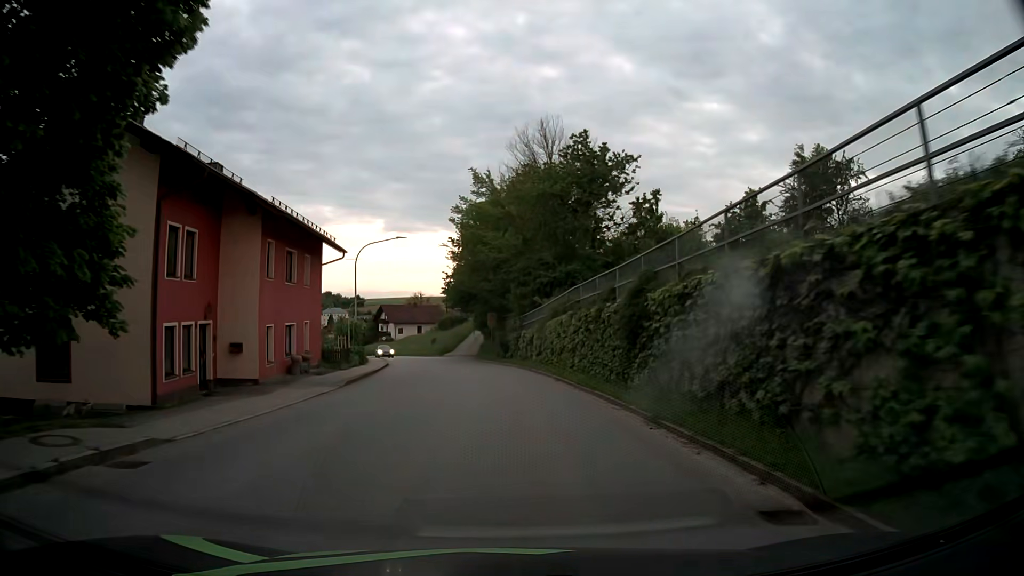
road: tertiary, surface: asphalt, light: Day
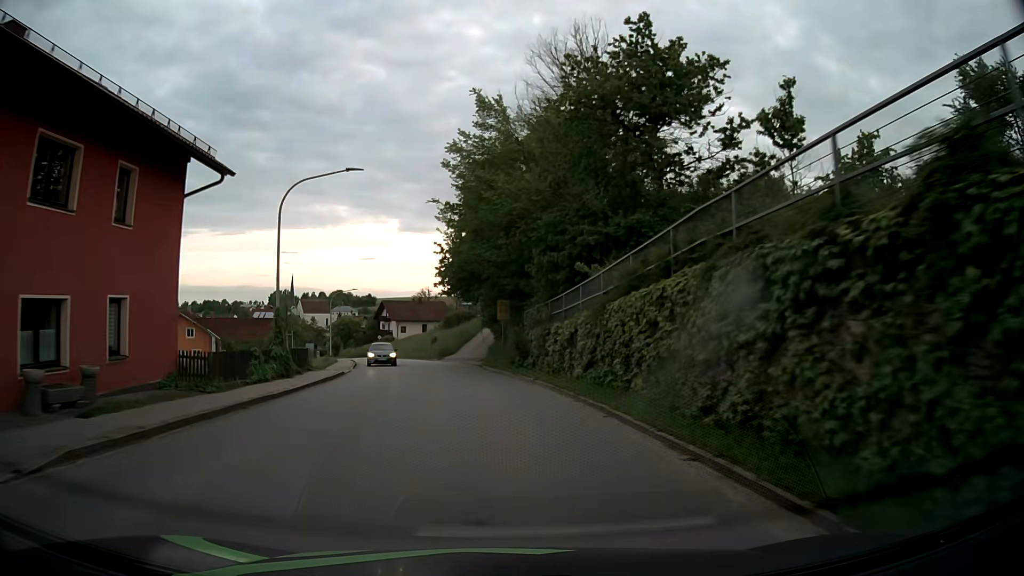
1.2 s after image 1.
(-0.1, +15.4) m; -1°
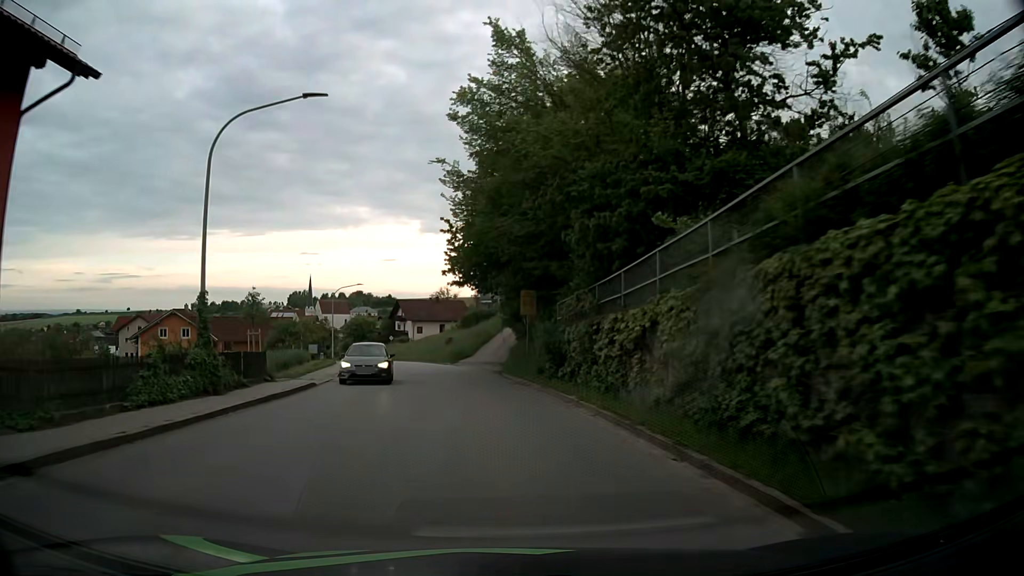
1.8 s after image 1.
(-0.1, +7.7) m; -1°
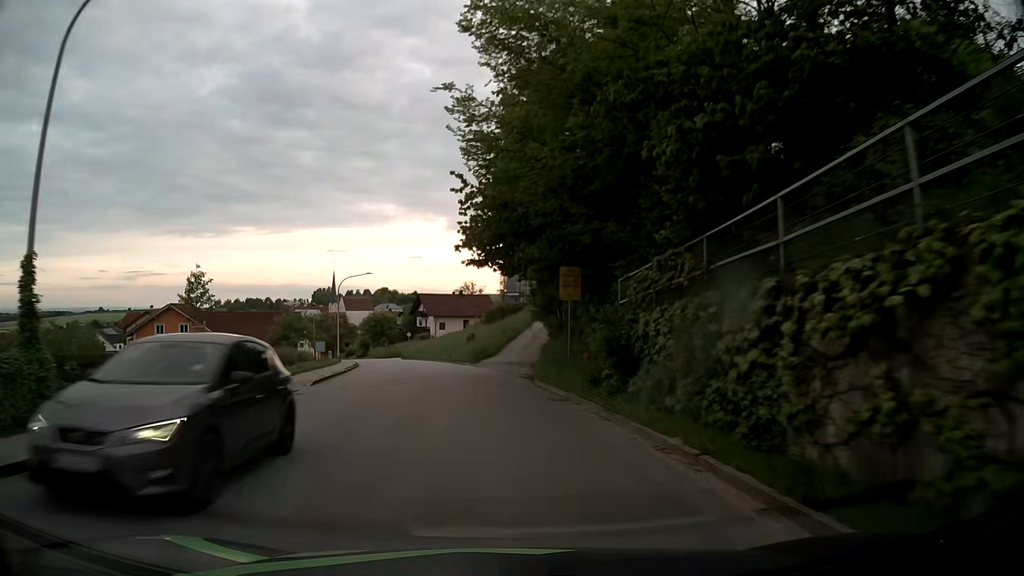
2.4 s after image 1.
(-0.2, +7.6) m; -2°
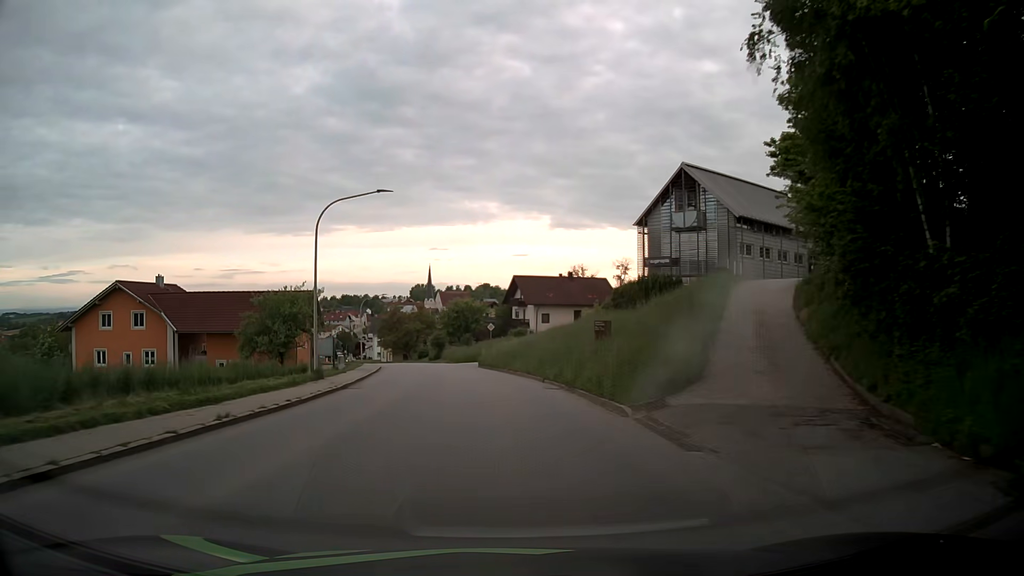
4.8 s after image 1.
(-2.6, +30.3) m; -8°
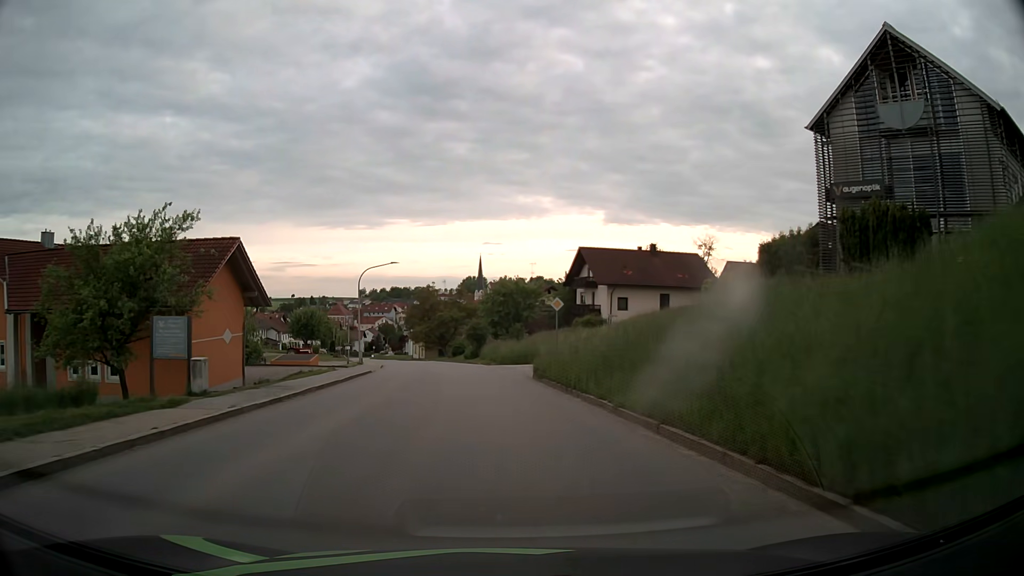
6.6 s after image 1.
(-1.2, +22.9) m; -5°
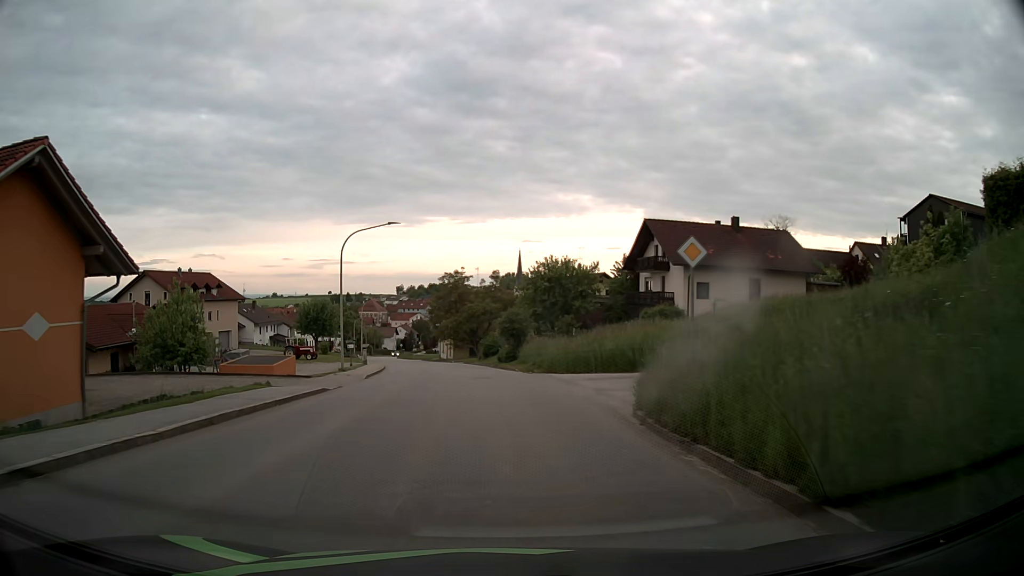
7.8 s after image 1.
(-0.4, +15.4) m; -3°
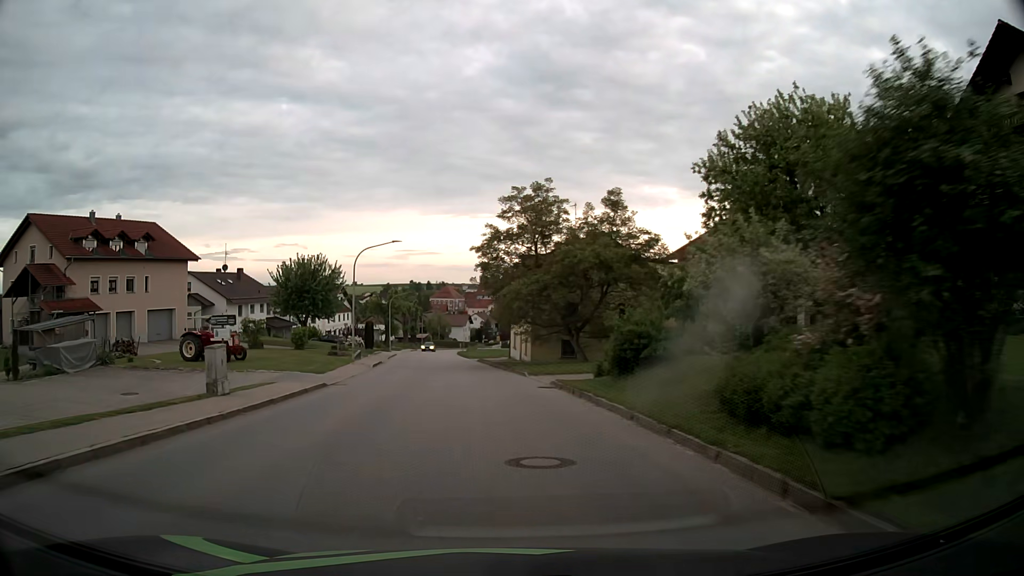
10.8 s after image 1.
(-2.3, +38.2) m; -7°
(0, +10) (-1, +20) (-2, +30) (-3, +40) (-4, +50) (-5, +60) (-7, +70) (-8, +80) (-9, +89) (-10, +99) m
